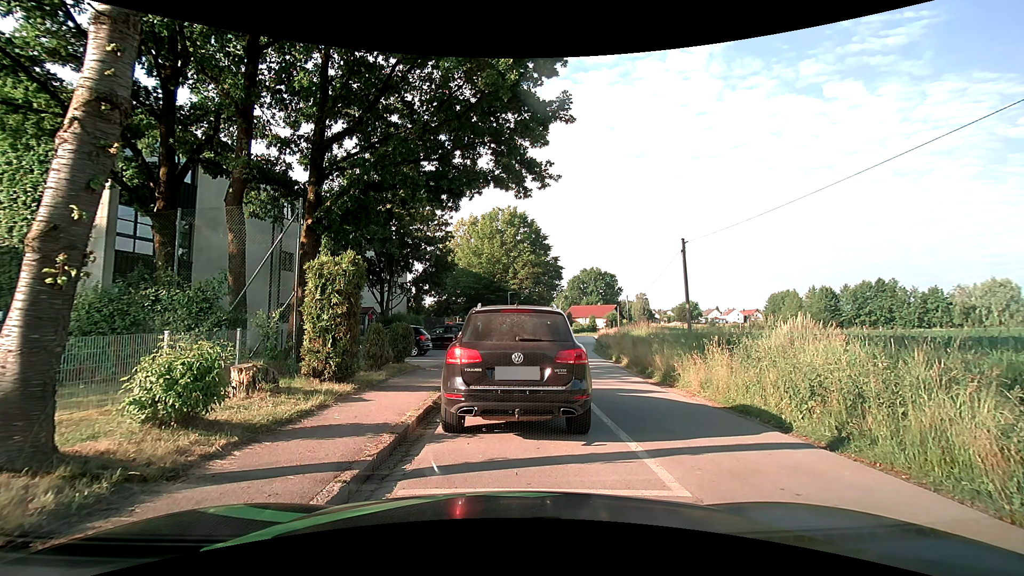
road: residential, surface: asphalt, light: Day
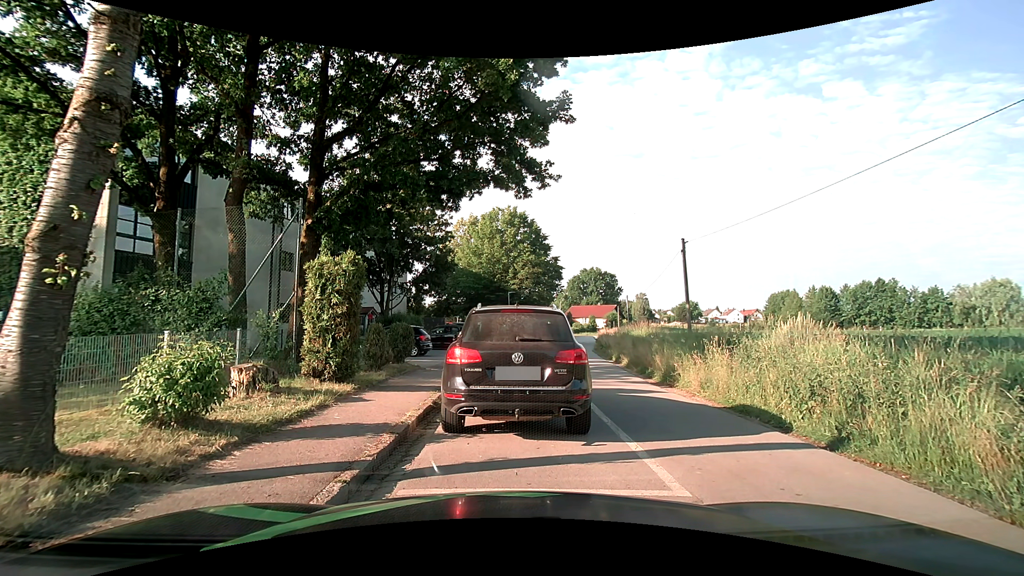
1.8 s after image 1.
(0.0, 0.0) m; 0°
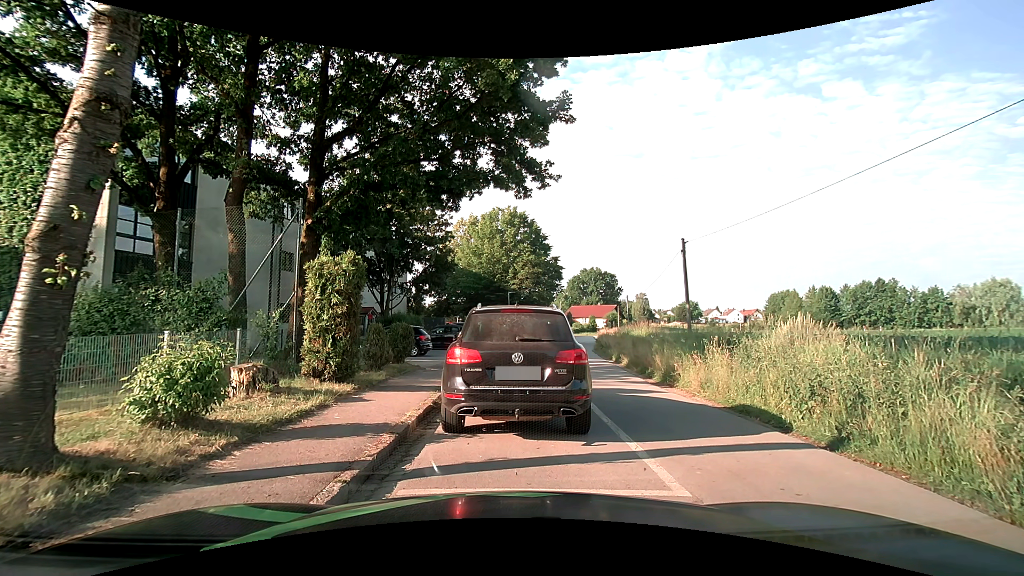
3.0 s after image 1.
(0.0, 0.0) m; 0°
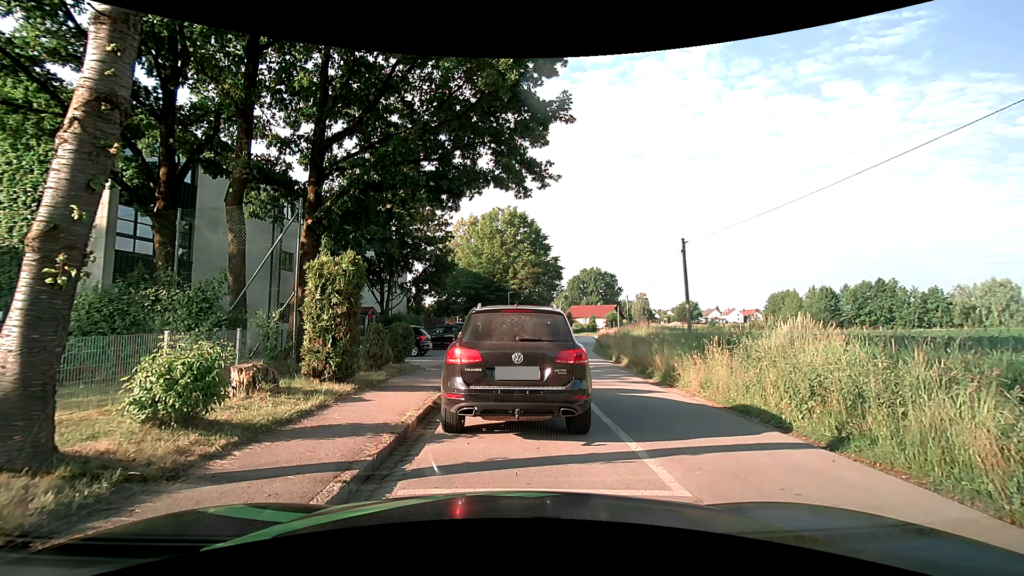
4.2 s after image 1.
(0.0, 0.0) m; 0°
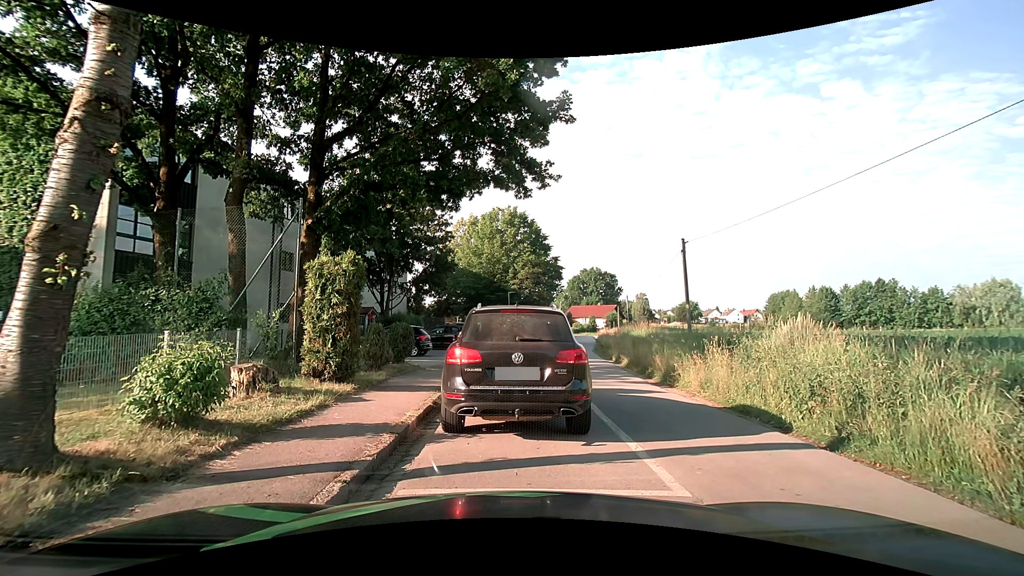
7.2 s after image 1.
(0.0, 0.0) m; 0°
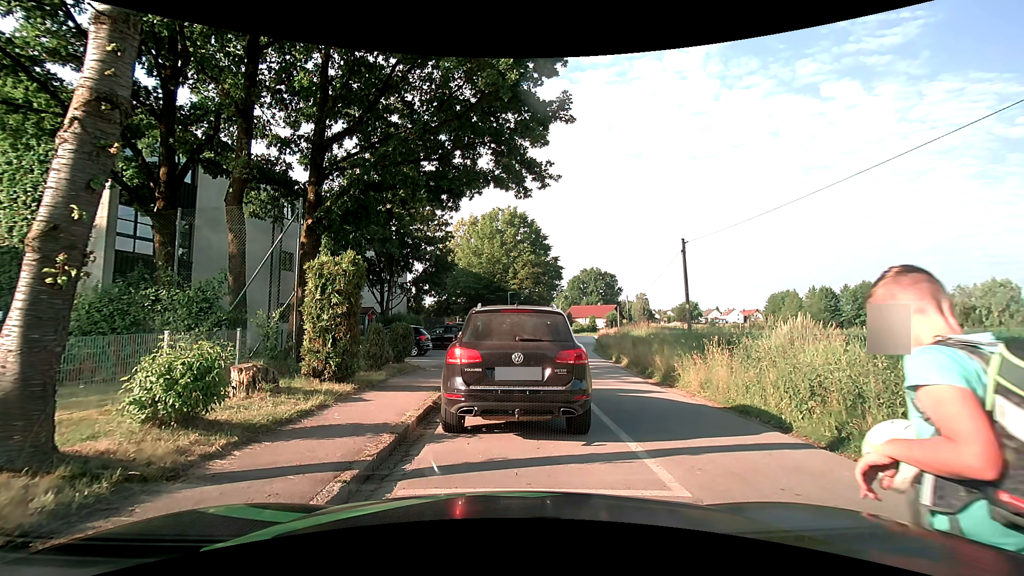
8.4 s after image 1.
(0.0, 0.0) m; 0°
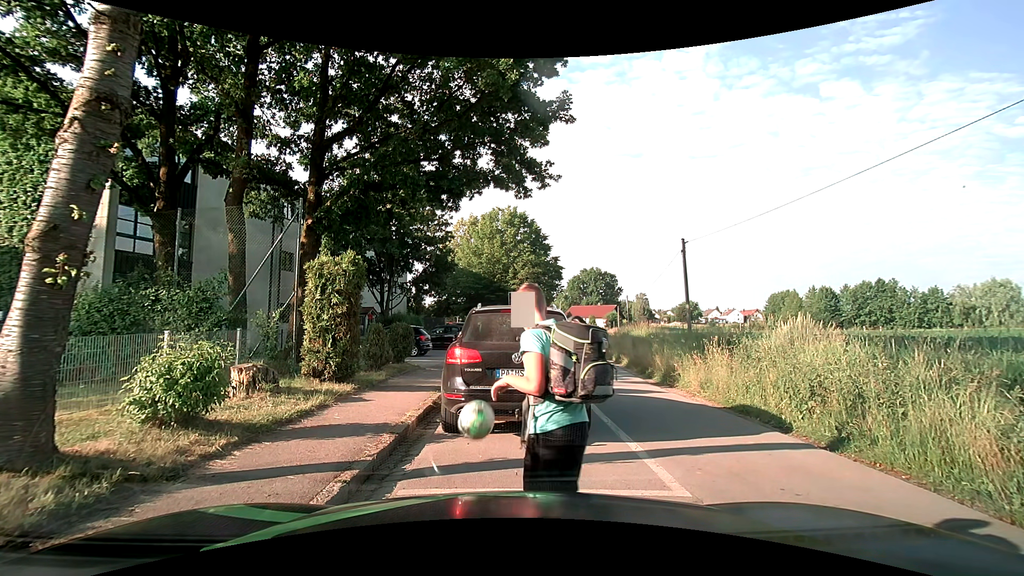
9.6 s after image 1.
(0.0, 0.0) m; 0°
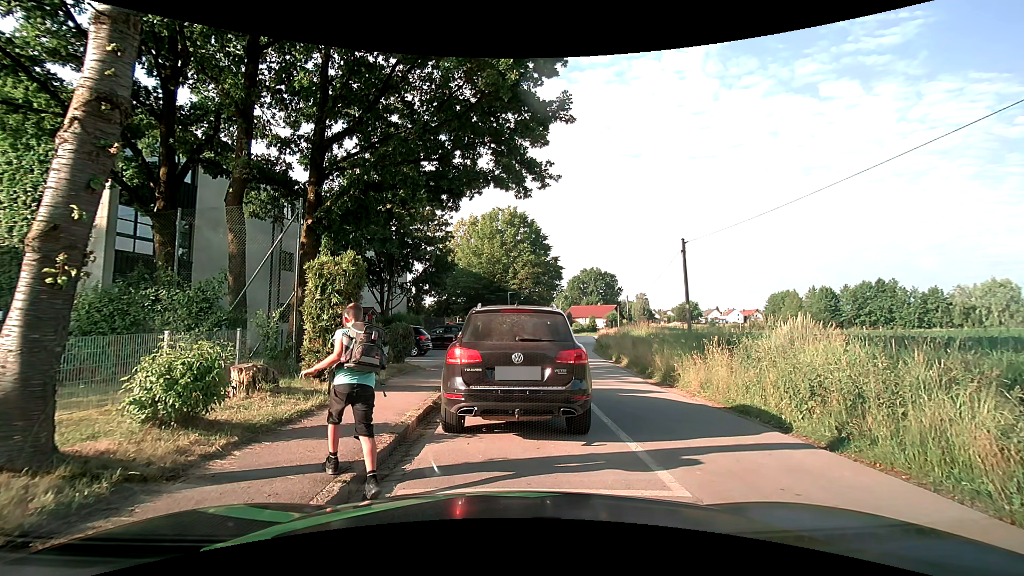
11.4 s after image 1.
(0.0, 0.0) m; 0°
